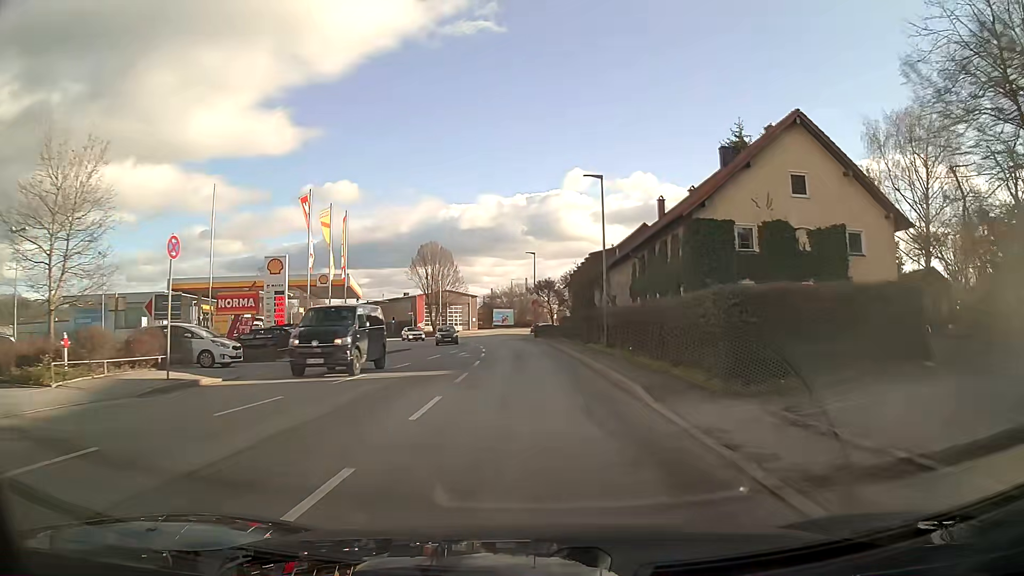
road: tertiary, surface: asphalt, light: Day
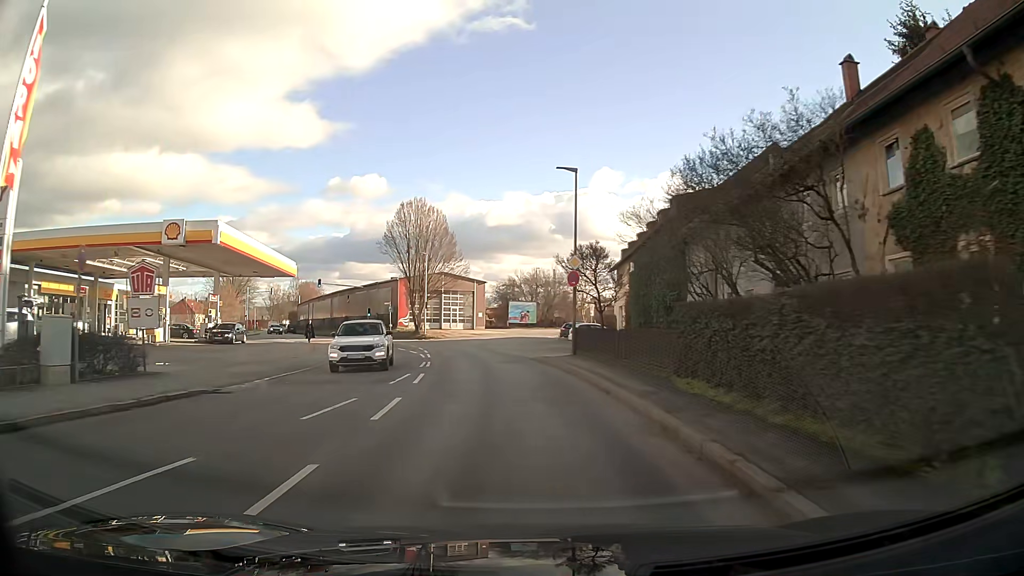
(-0.4, +30.2) m; -3°
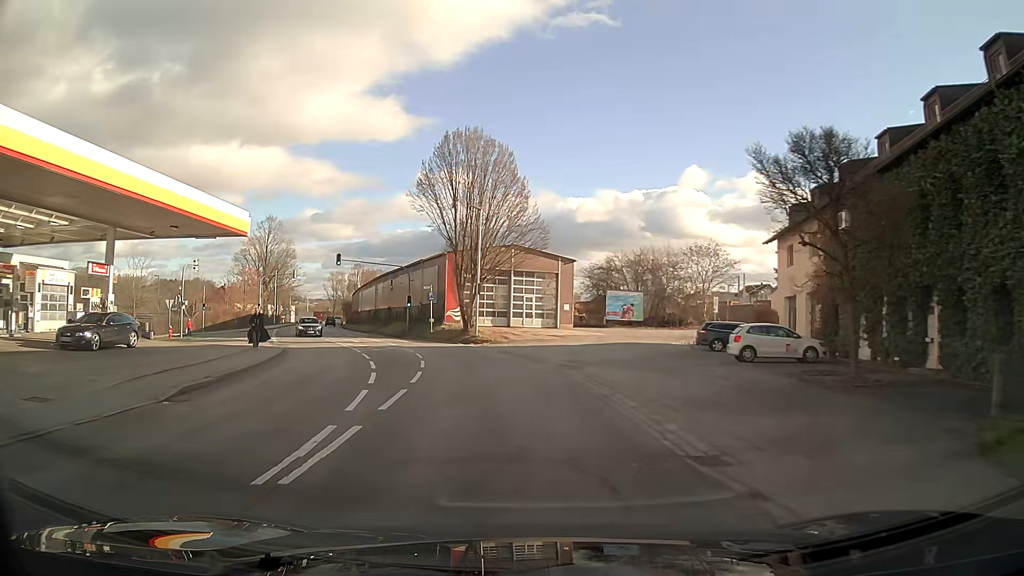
(-1.5, +22.6) m; -8°
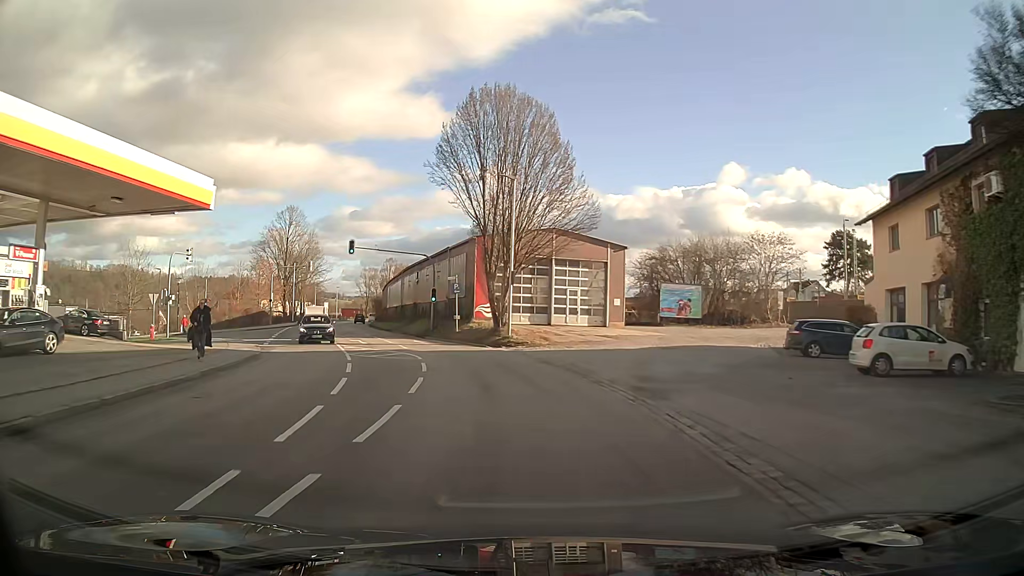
(-0.2, +7.5) m; -3°
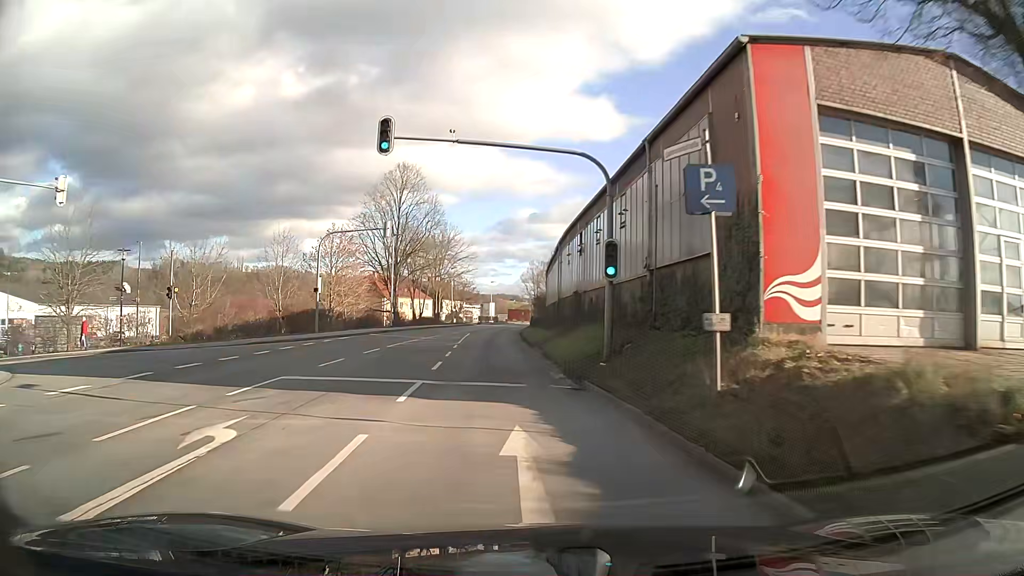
(-3.9, +29.9) m; -15°
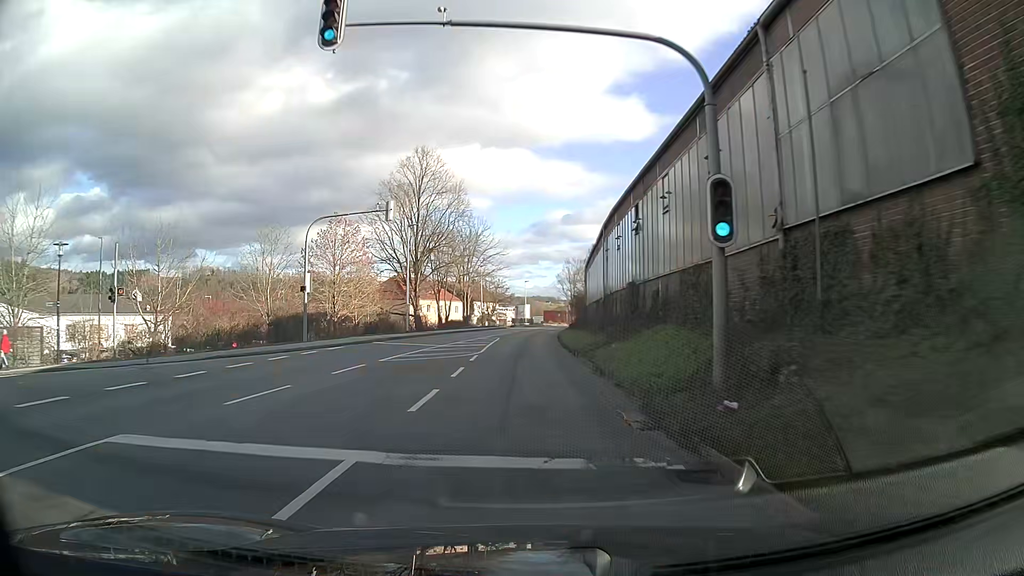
(-0.1, +7.6) m; -2°
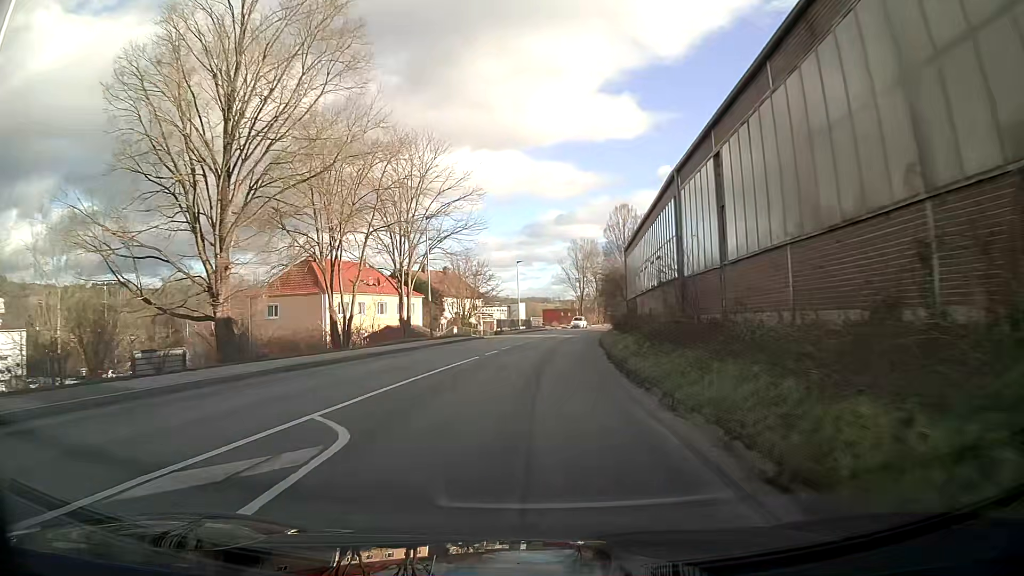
(-0.5, +38.8) m; +1°
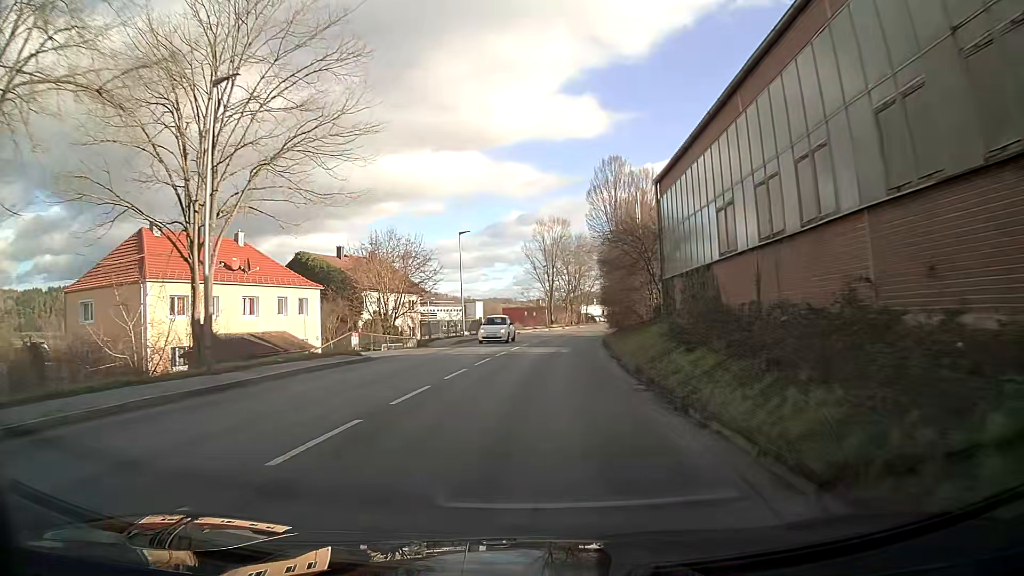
(+0.6, +23.9) m; +3°
